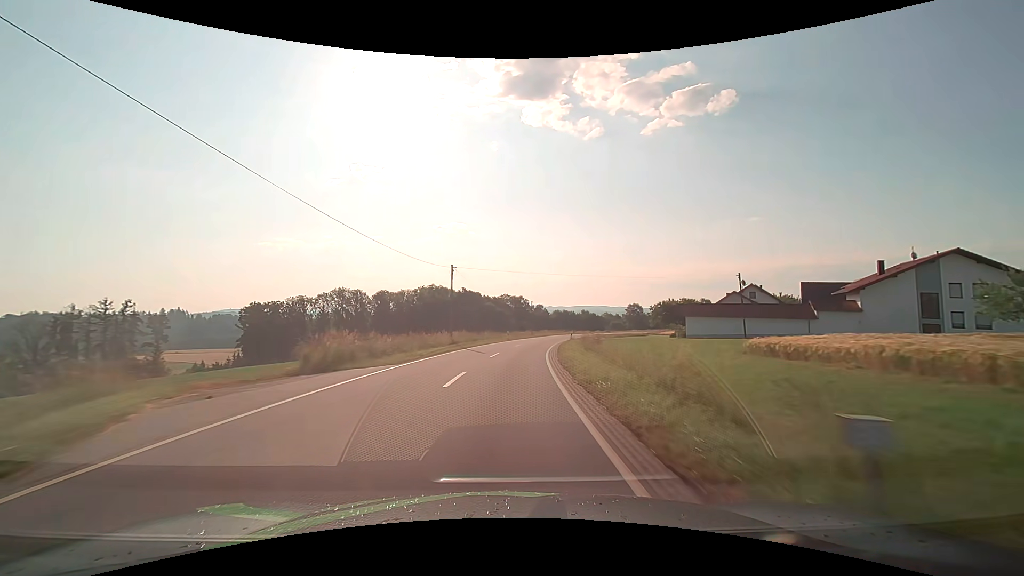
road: tertiary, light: Day
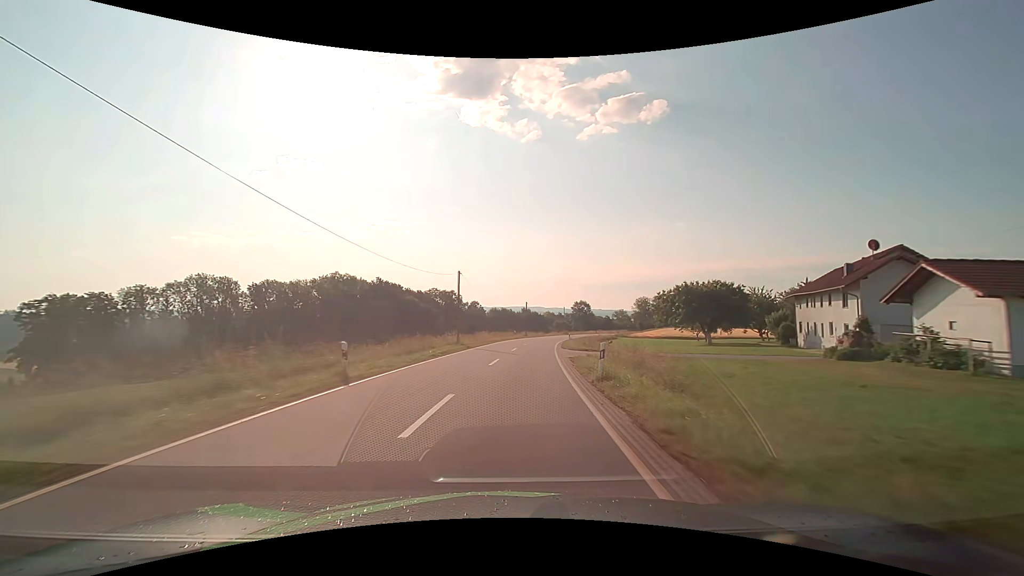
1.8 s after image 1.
(+2.6, +41.3) m; +7°
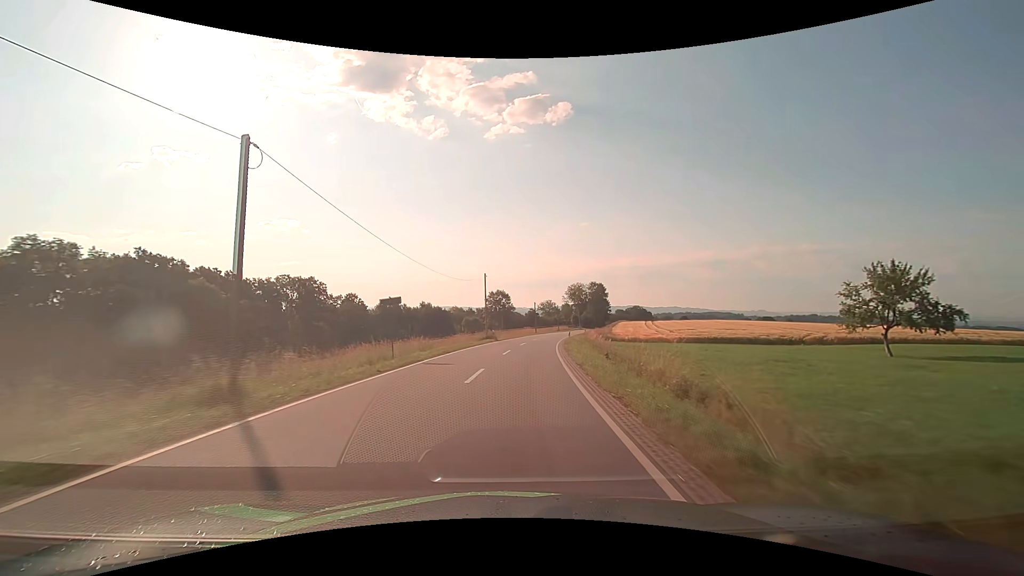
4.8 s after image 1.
(+6.4, +66.4) m; +10°
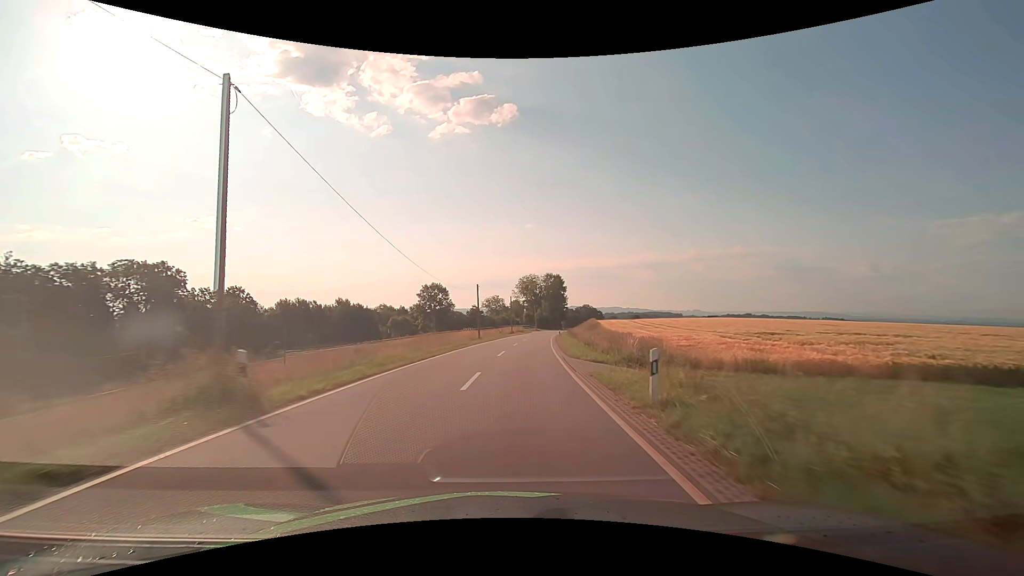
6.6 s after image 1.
(+2.4, +37.5) m; +7°
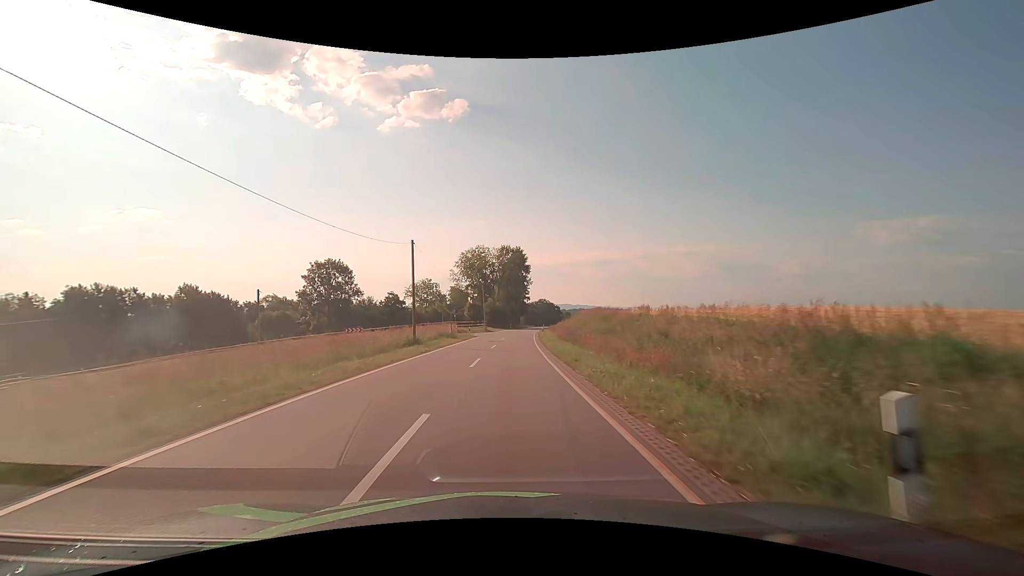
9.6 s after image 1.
(+3.2, +54.8) m; +6°
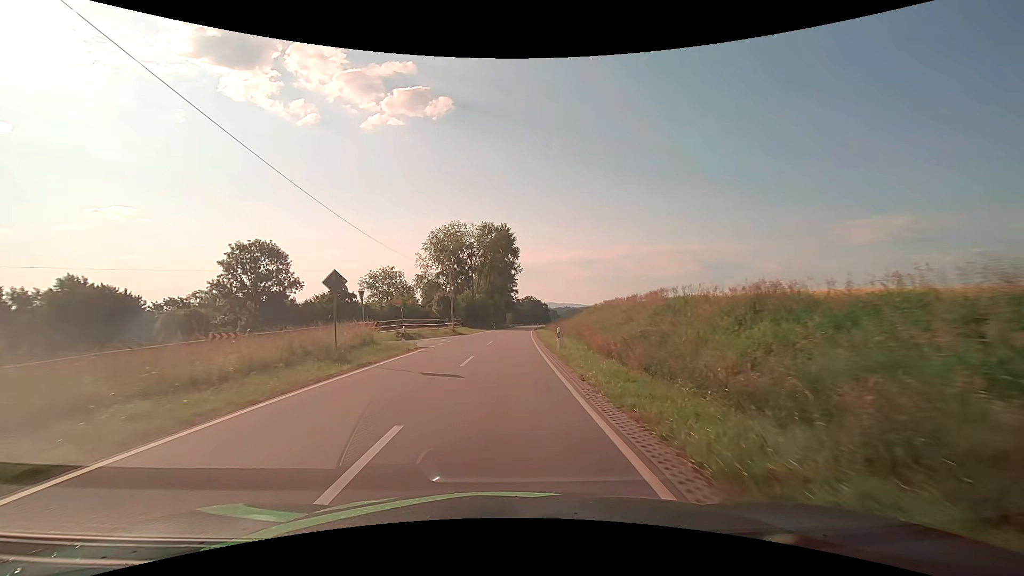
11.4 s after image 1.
(+0.3, +24.7) m; +2°
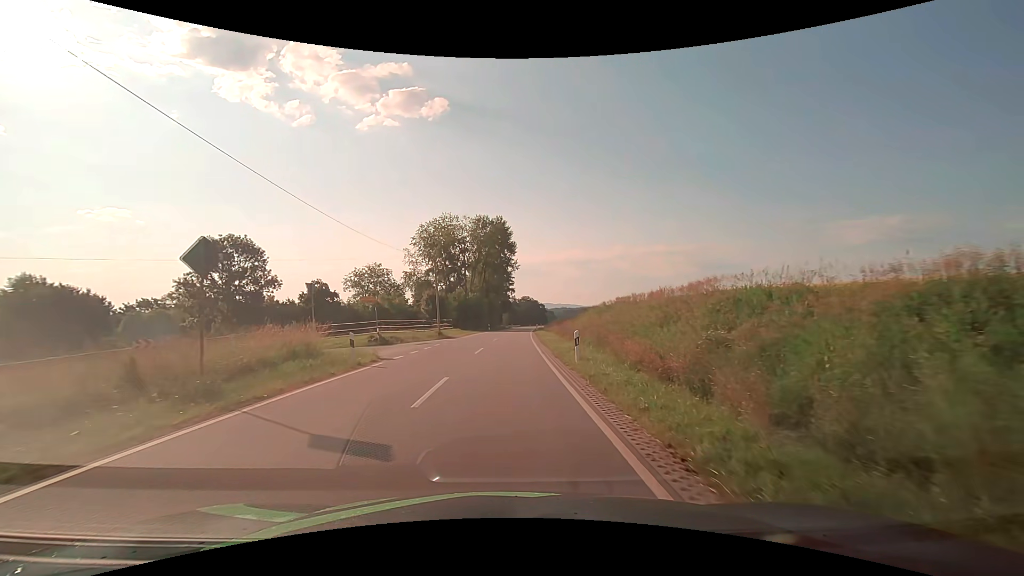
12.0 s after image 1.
(0.0, +6.7) m; +1°
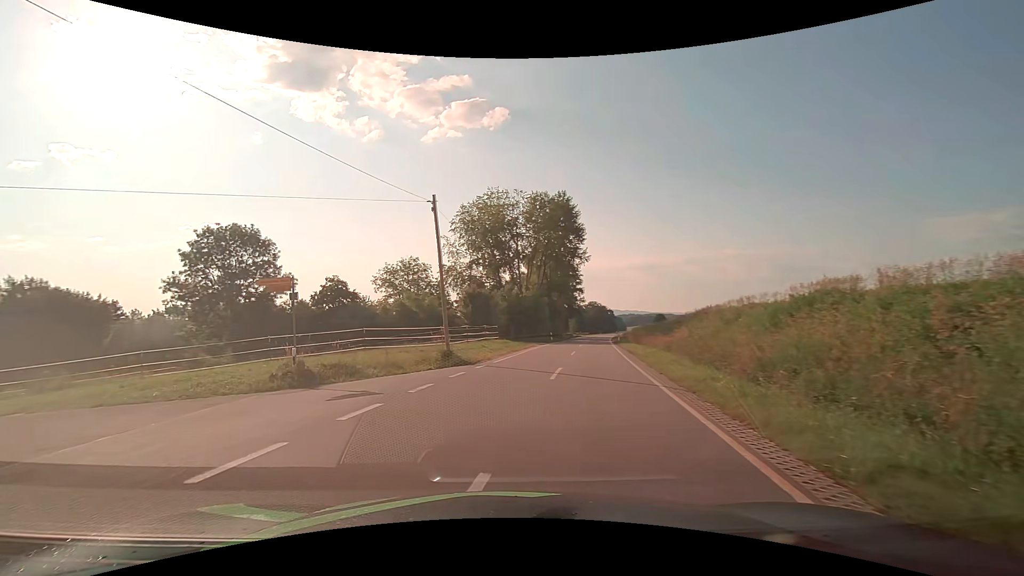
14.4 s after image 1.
(-0.2, +18.7) m; -7°
